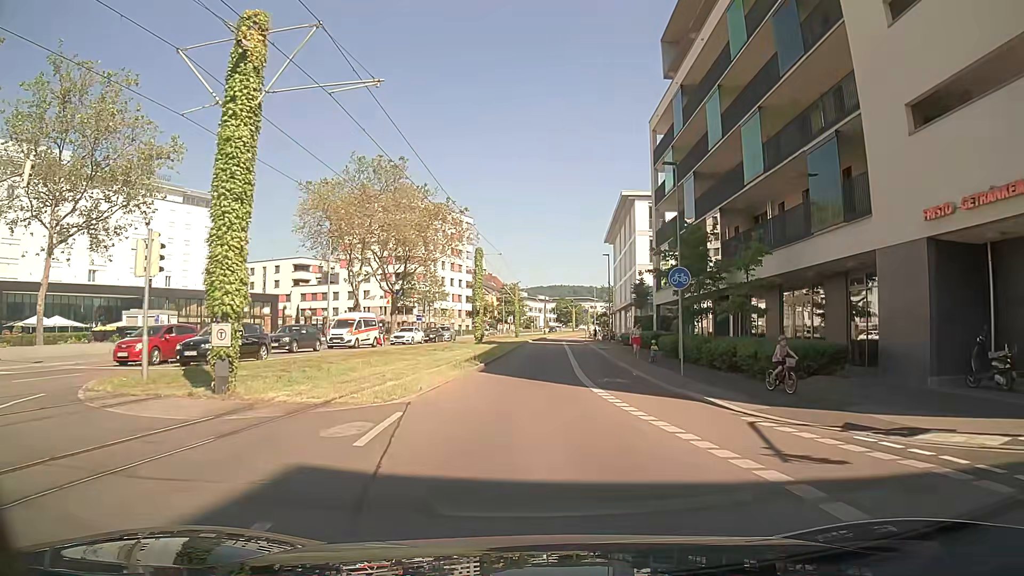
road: secondary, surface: asphalt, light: Day
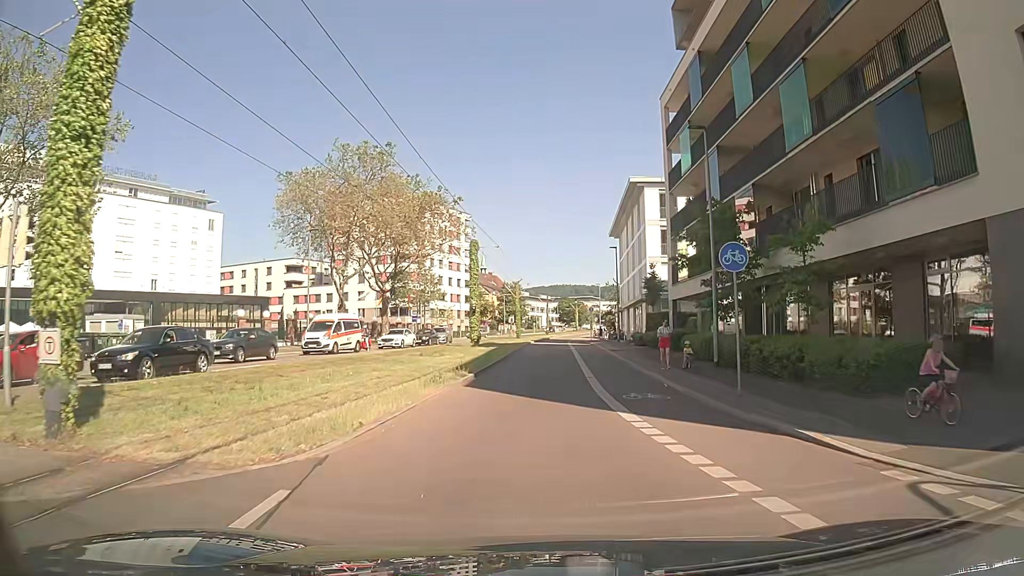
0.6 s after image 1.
(0.0, +5.1) m; +1°
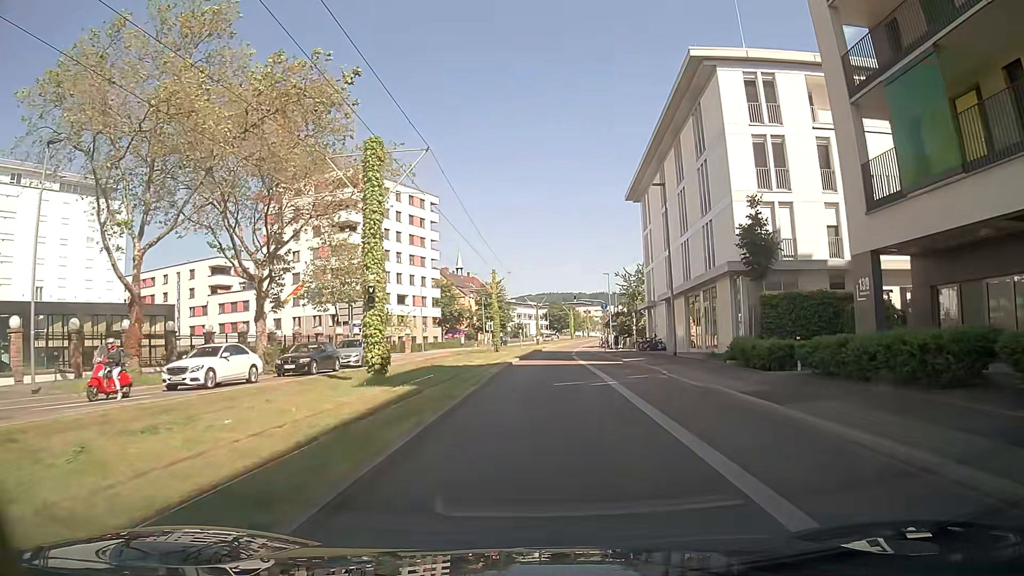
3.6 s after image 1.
(-0.4, +27.4) m; 0°
(0, +10) (0, +20) (0, +30) (+1, +40) (+1, +50) (+2, +60) (+2, +70) (+3, +80) (+4, +90) (+6, +100) m
